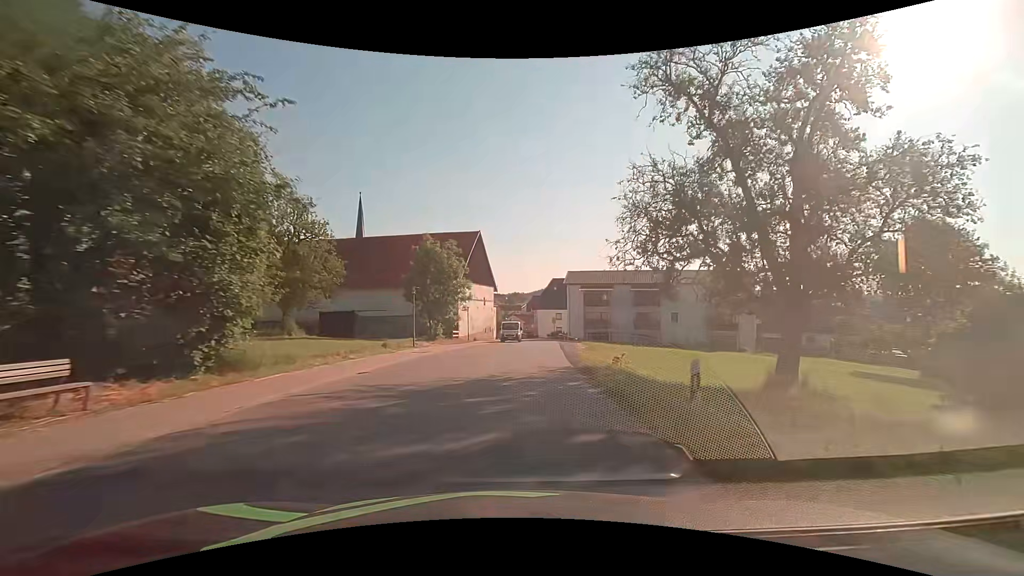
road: tertiary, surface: asphalt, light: Day
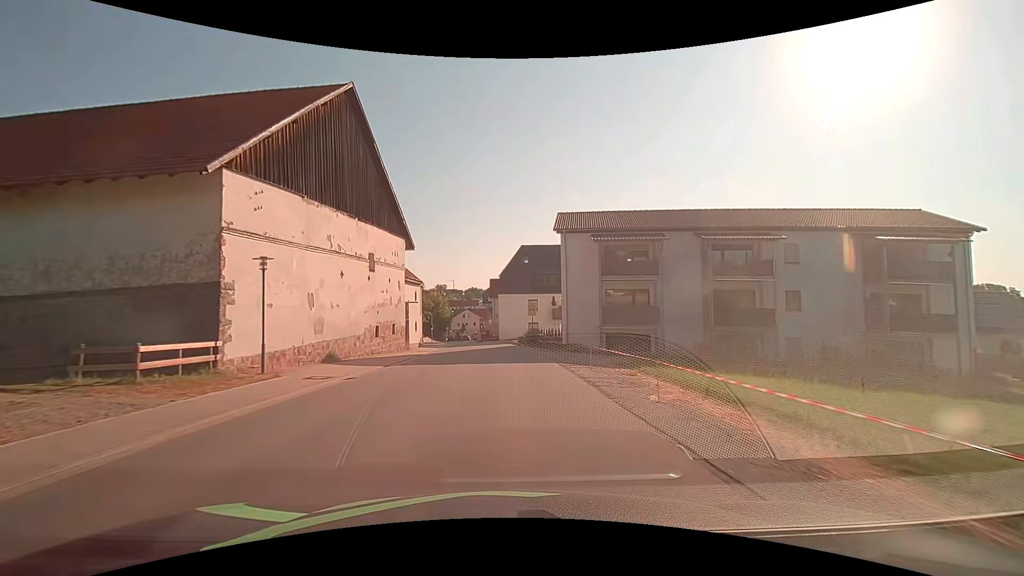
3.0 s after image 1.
(+2.0, +38.7) m; +5°
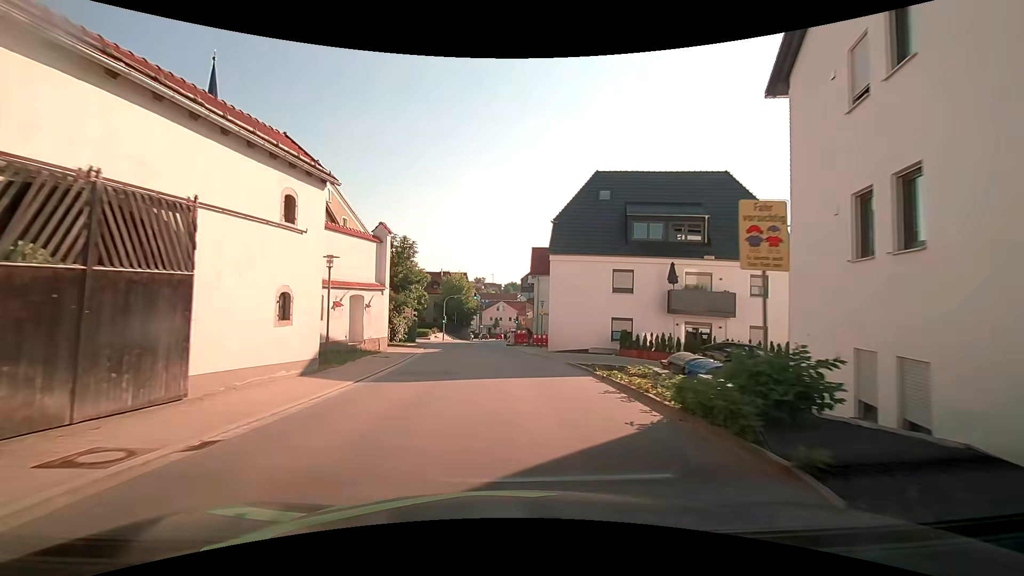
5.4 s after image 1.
(-1.0, +30.4) m; -5°
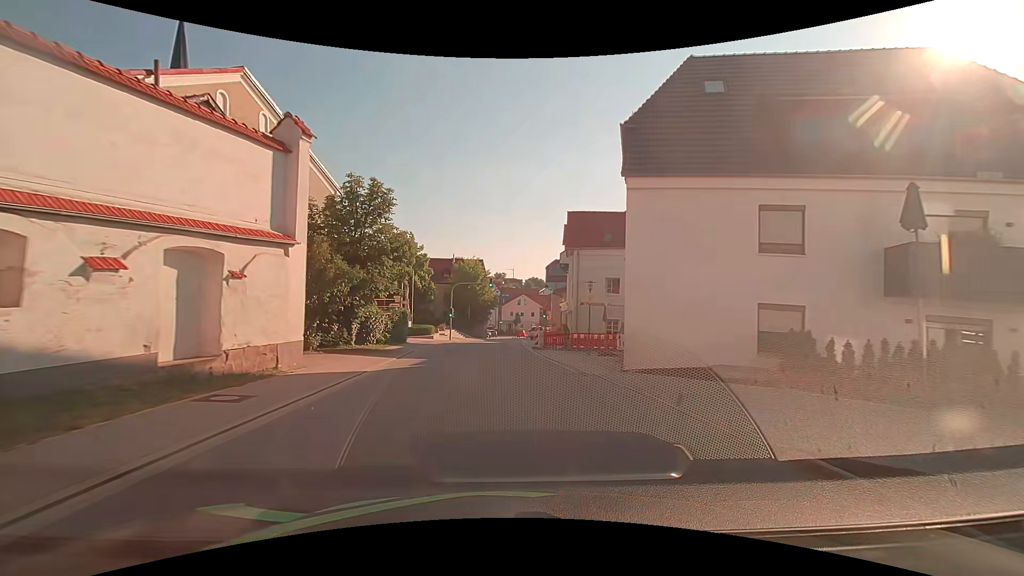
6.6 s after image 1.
(-0.1, +13.8) m; -1°
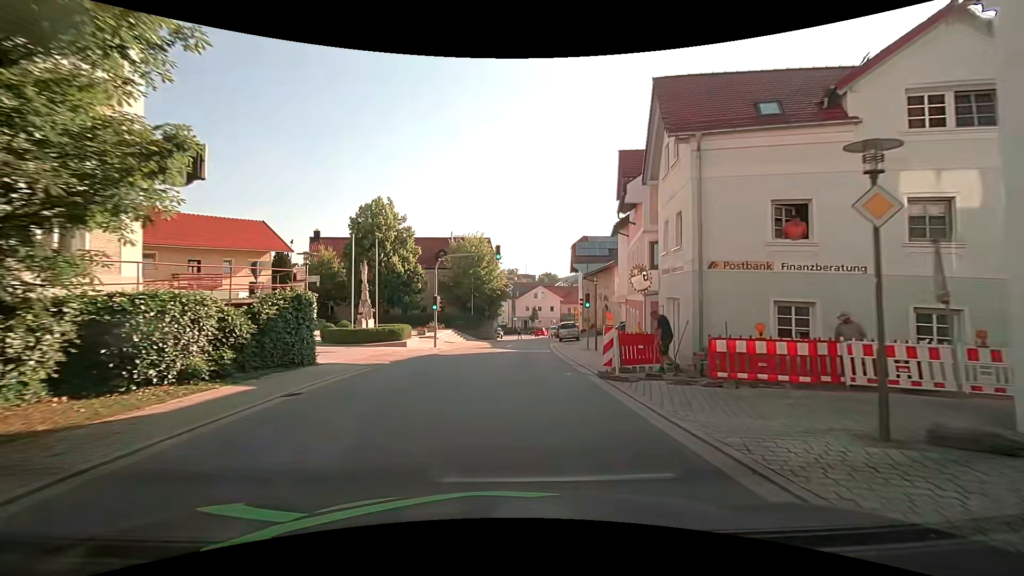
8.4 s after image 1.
(-0.4, +18.7) m; -1°
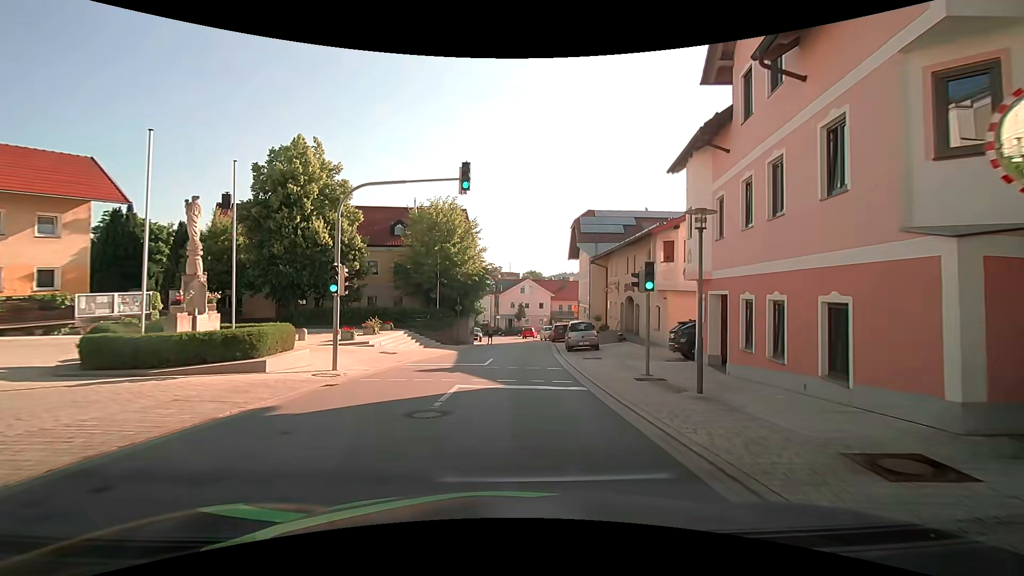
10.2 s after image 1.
(+0.1, +15.1) m; +2°
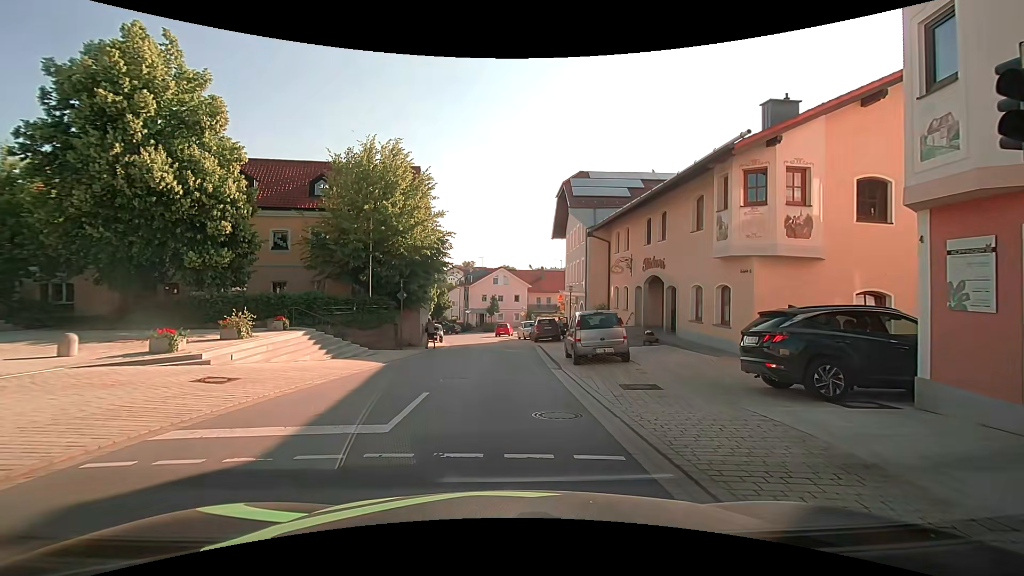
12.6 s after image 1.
(+0.2, +11.0) m; +3°
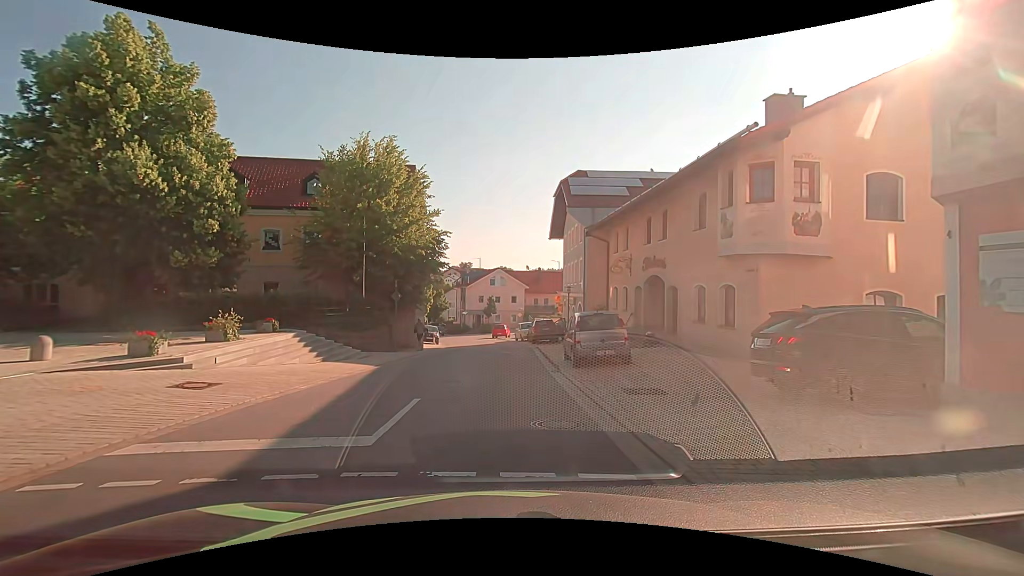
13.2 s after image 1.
(0.0, +0.5) m; 0°
